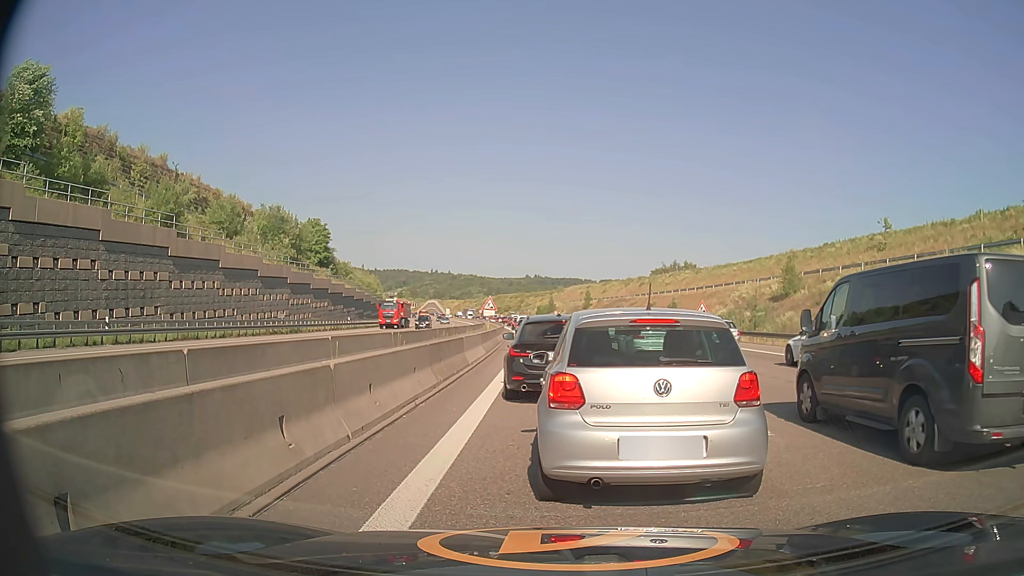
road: motorway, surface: asphalt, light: Day
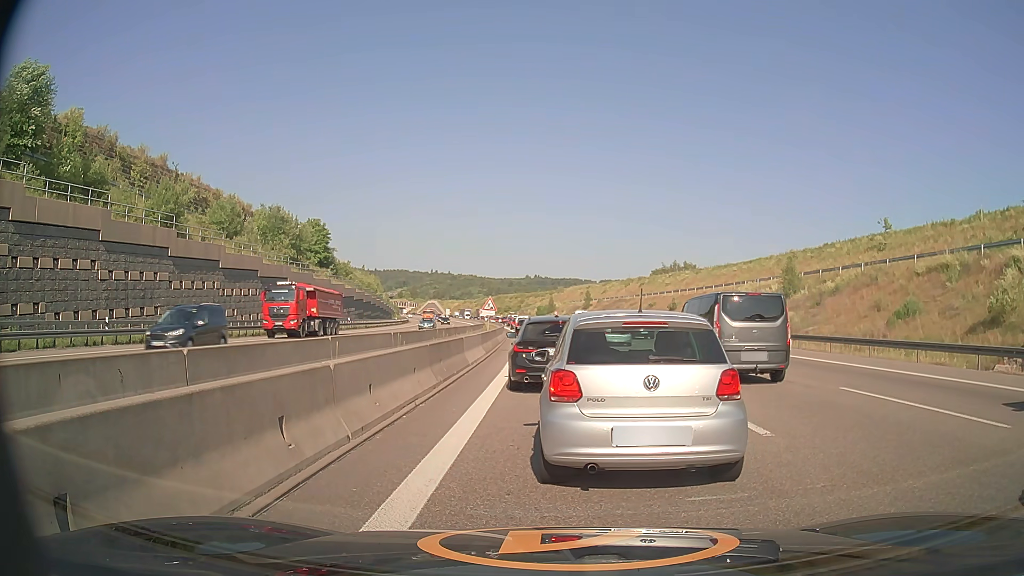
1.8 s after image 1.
(0.0, 0.0) m; 0°
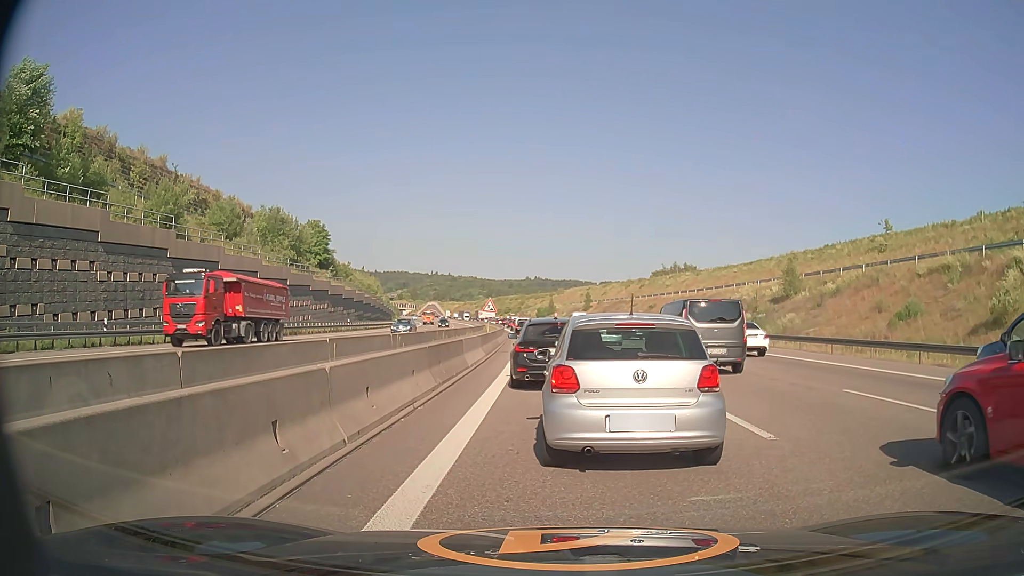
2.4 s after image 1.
(0.0, +0.1) m; 0°
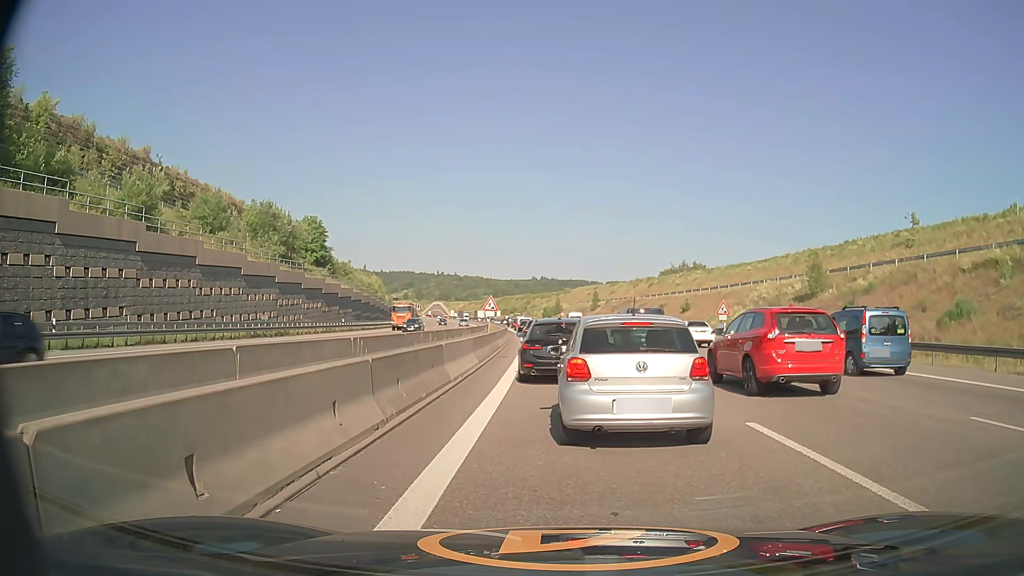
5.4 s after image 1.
(+0.1, +4.7) m; 0°
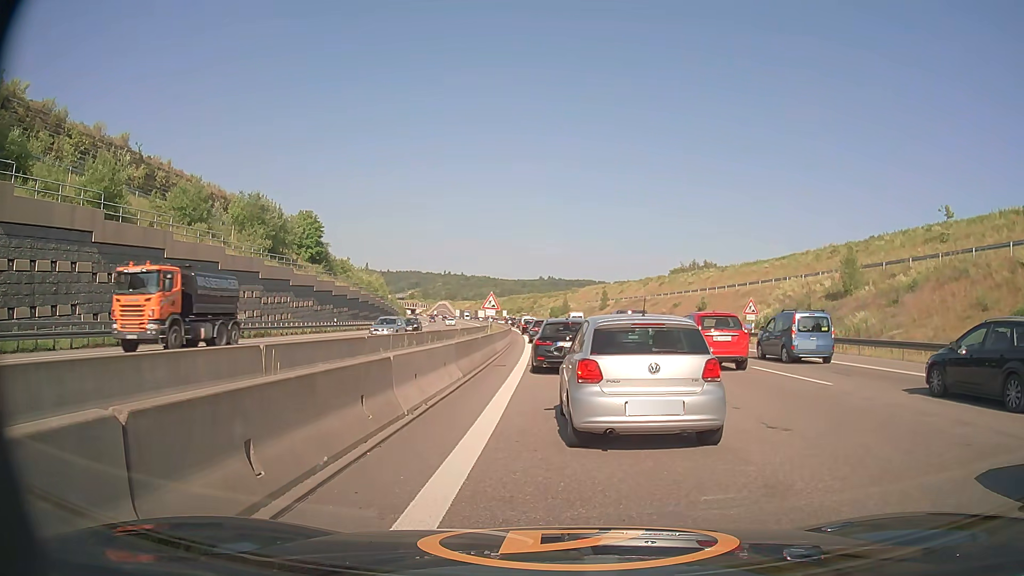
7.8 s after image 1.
(0.0, +5.3) m; -1°
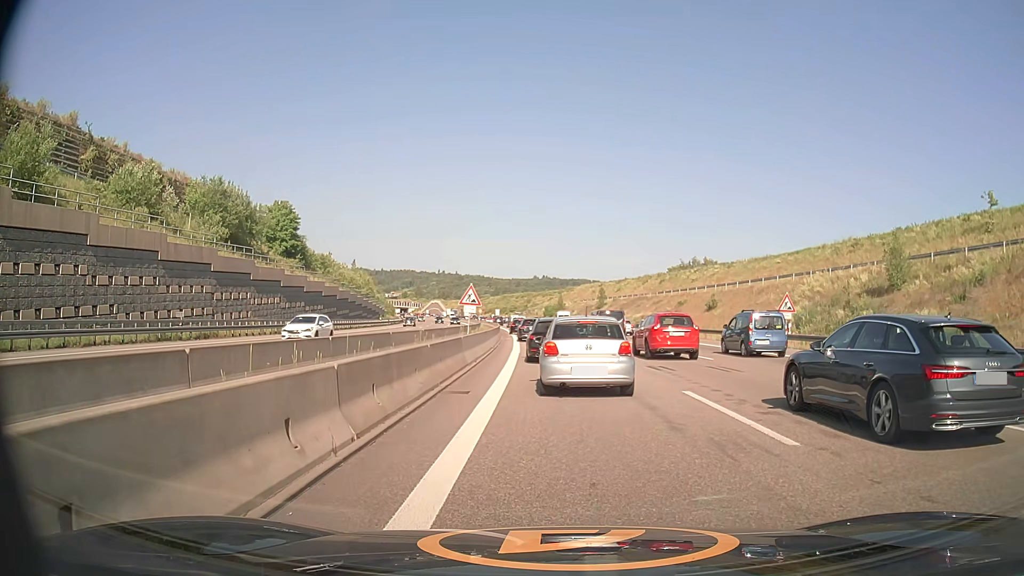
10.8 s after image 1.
(+0.1, +8.1) m; 0°
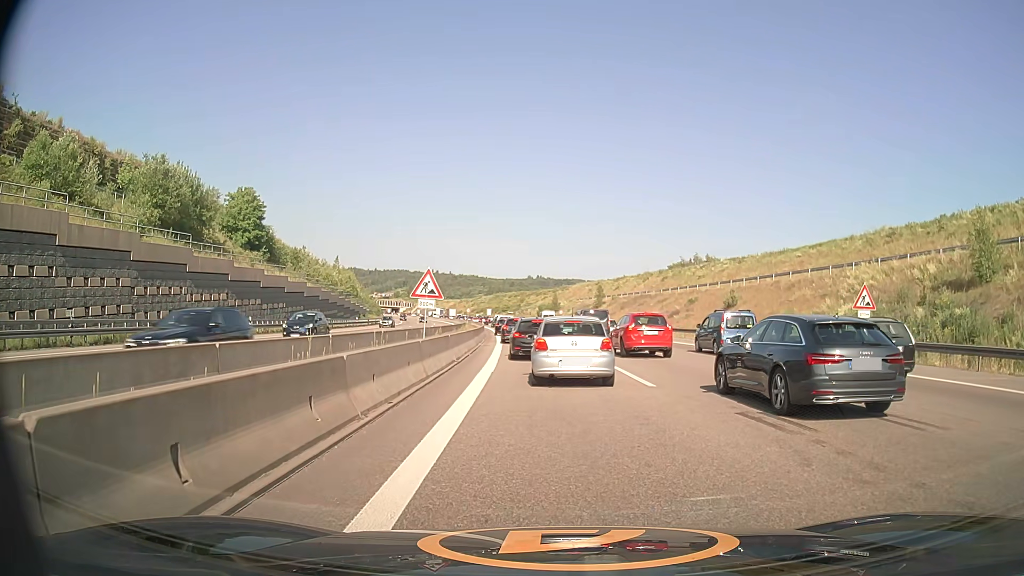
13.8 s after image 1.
(+0.1, +10.5) m; +1°
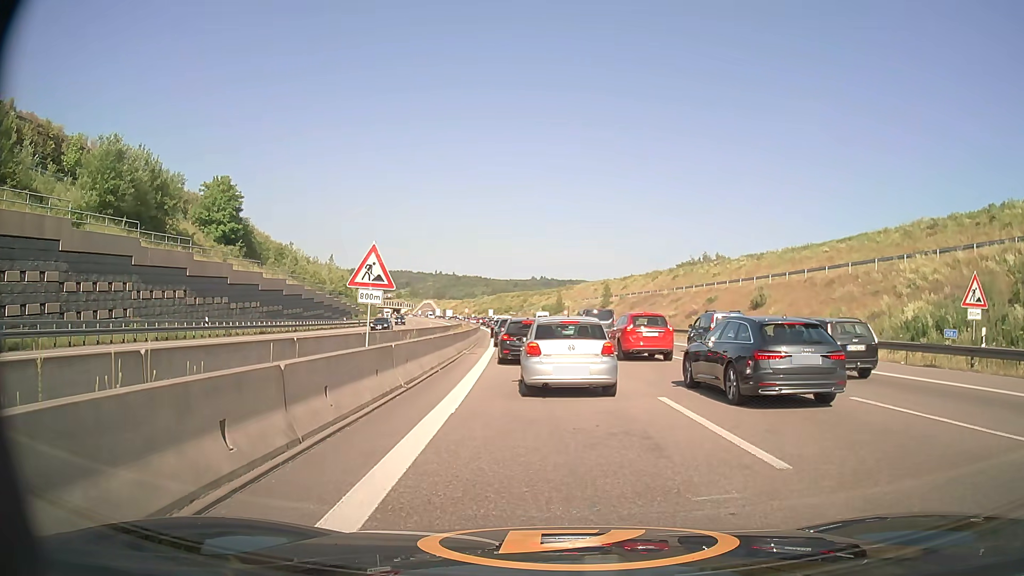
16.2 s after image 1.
(0.0, +7.8) m; 0°
(0, +10) (-1, +20) (-2, +30) (-2, +40) (-3, +50) (-4, +60) (-5, +70) (-6, +80) (-8, +90) (-9, +100) m
